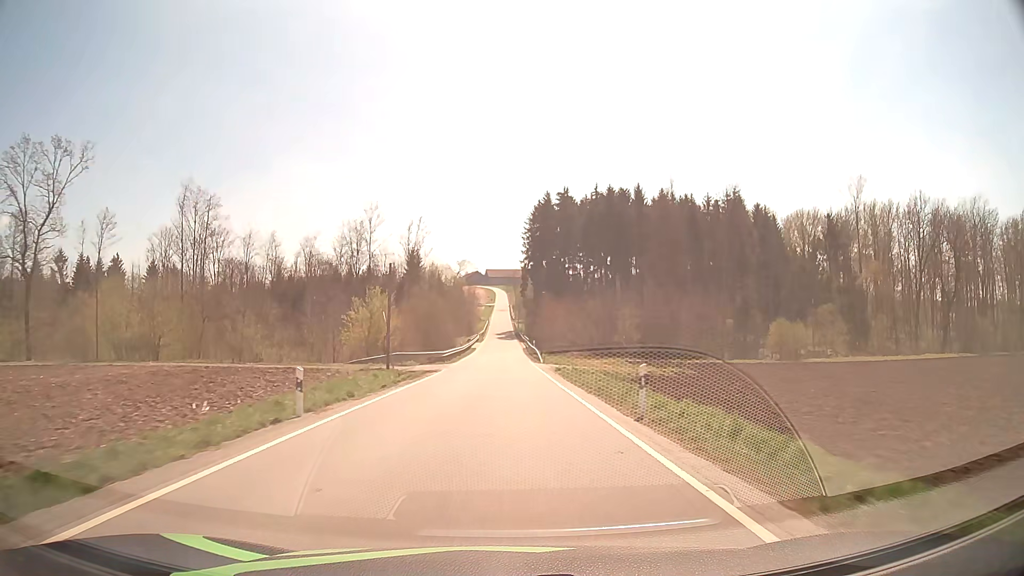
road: tertiary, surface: asphalt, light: Day
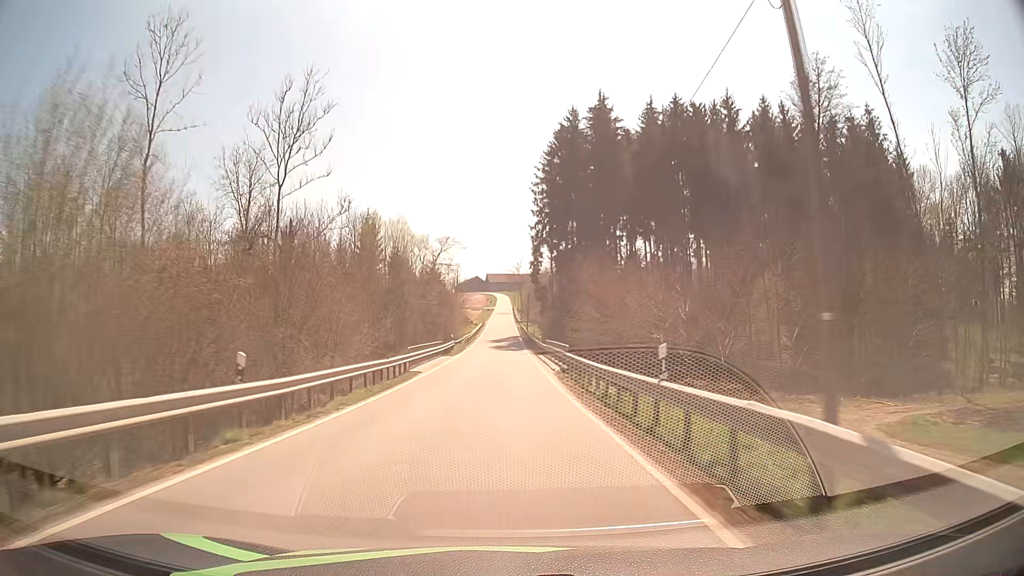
(+0.1, +52.3) m; 0°
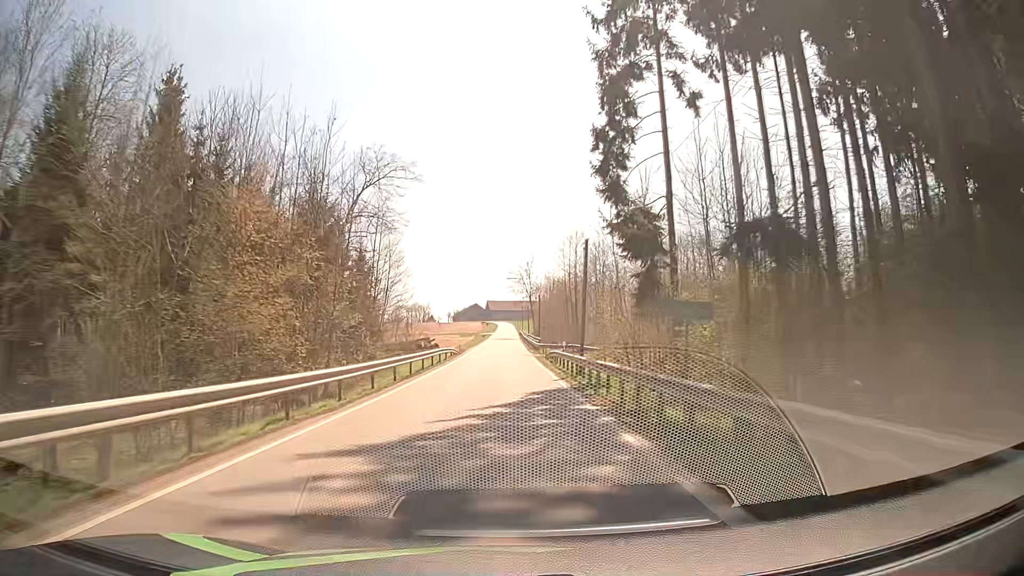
(-0.1, +65.8) m; 0°
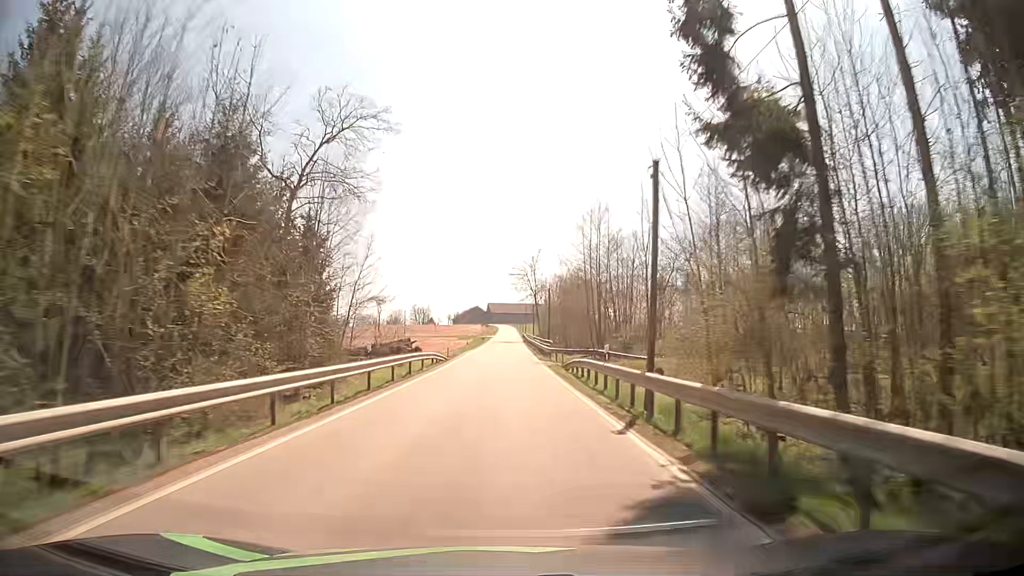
(0.0, +13.0) m; 0°
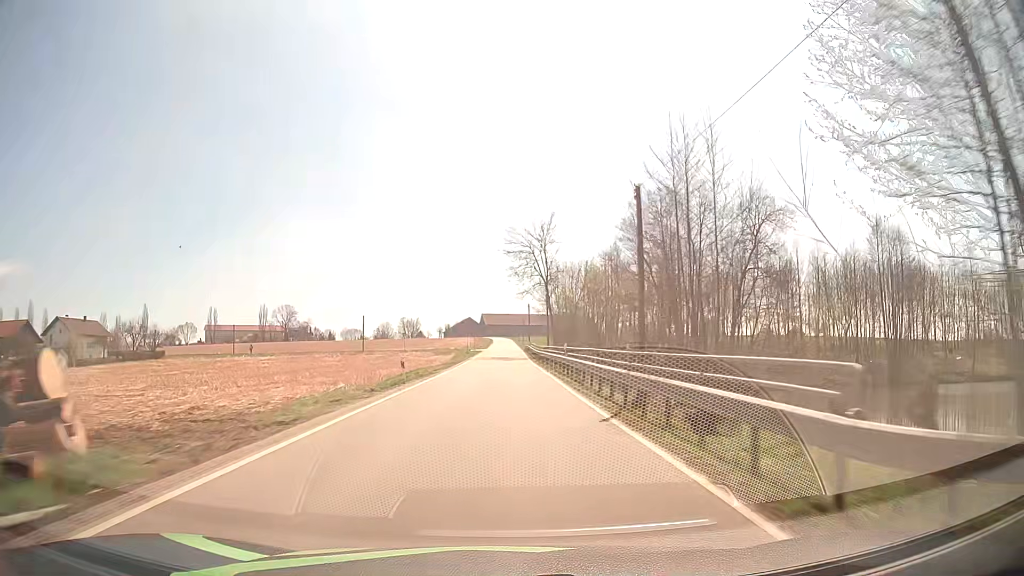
(+0.1, +38.8) m; 0°
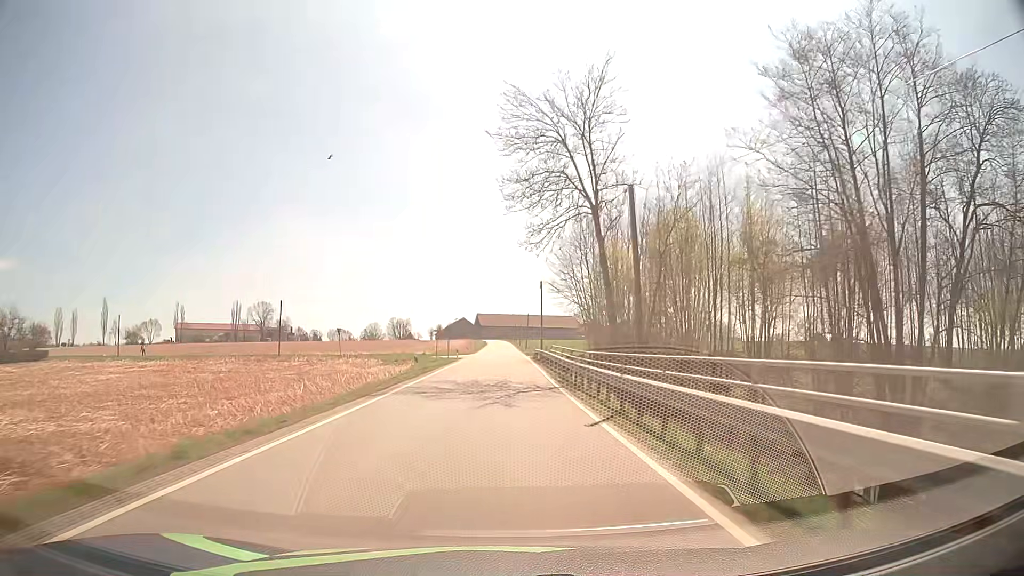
(+0.2, +38.9) m; 0°
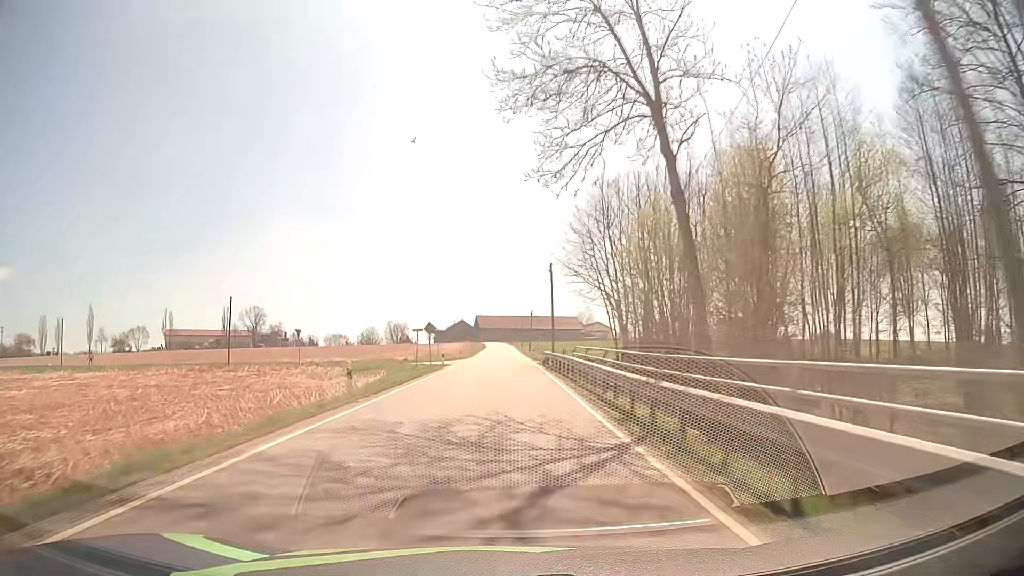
(0.0, +13.1) m; 0°
(0, +10) (0, +20) (0, +30) (0, +40) (0, +50) (0, +60) (0, +70) (0, +80) (0, +90) (0, +100) m
